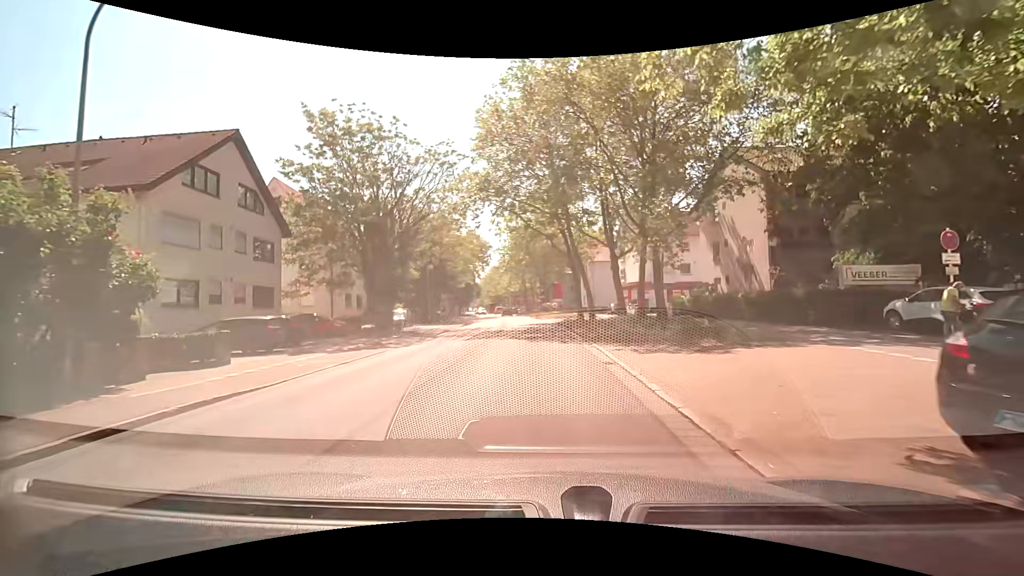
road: secondary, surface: asphalt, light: Day
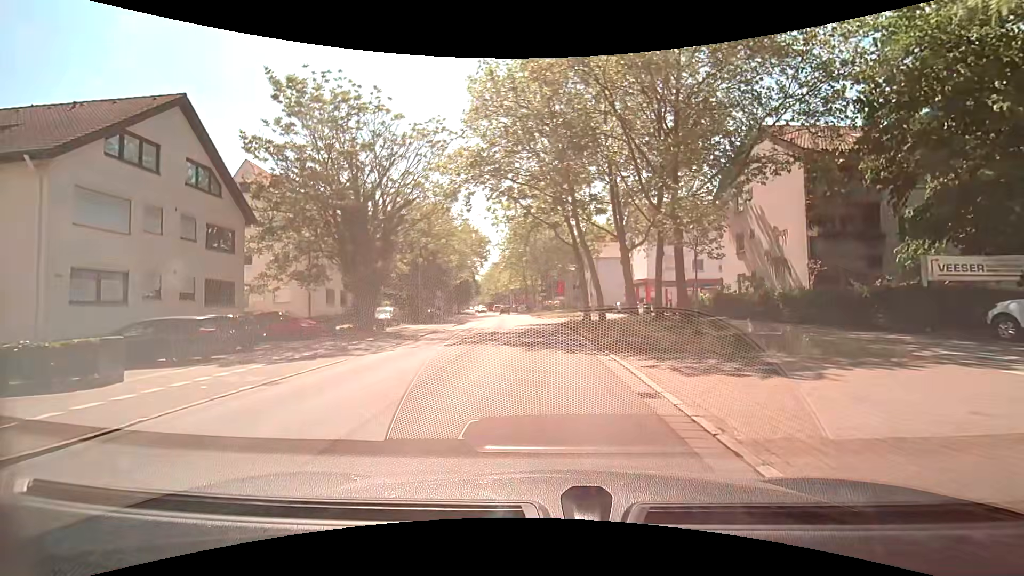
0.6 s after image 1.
(+0.1, +4.2) m; 0°
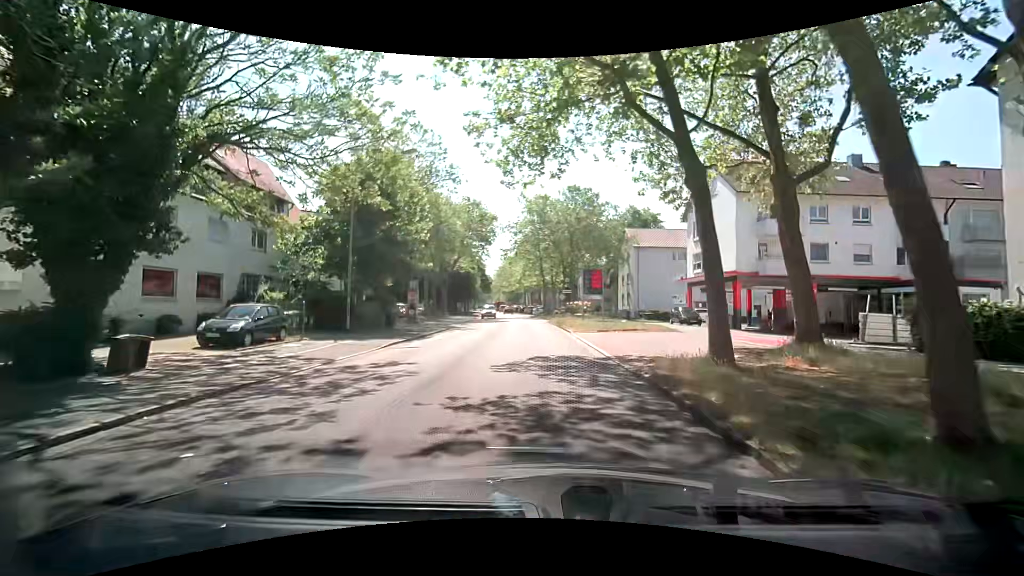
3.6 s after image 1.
(0.0, +20.3) m; -1°
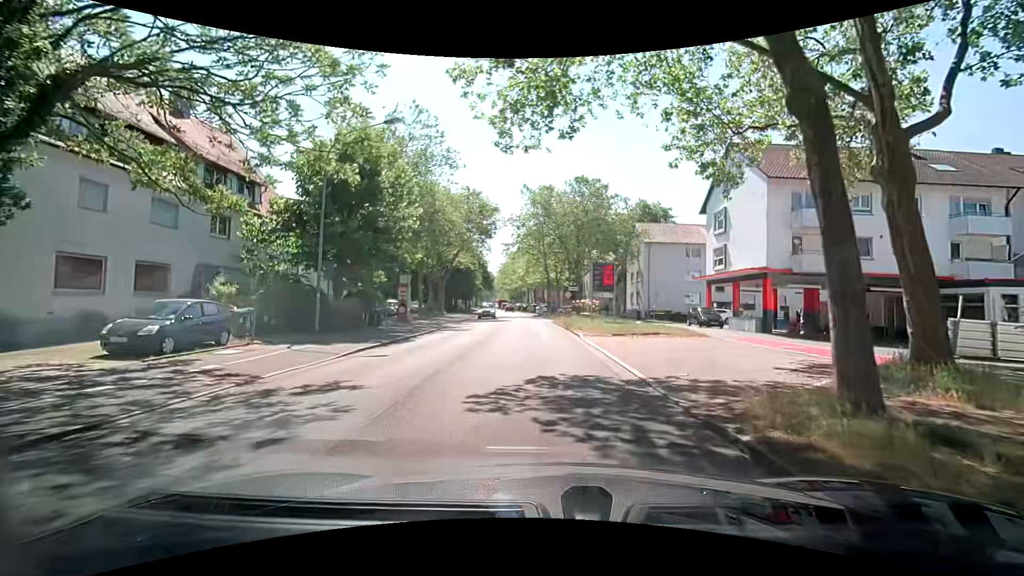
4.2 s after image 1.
(0.0, +4.0) m; 0°
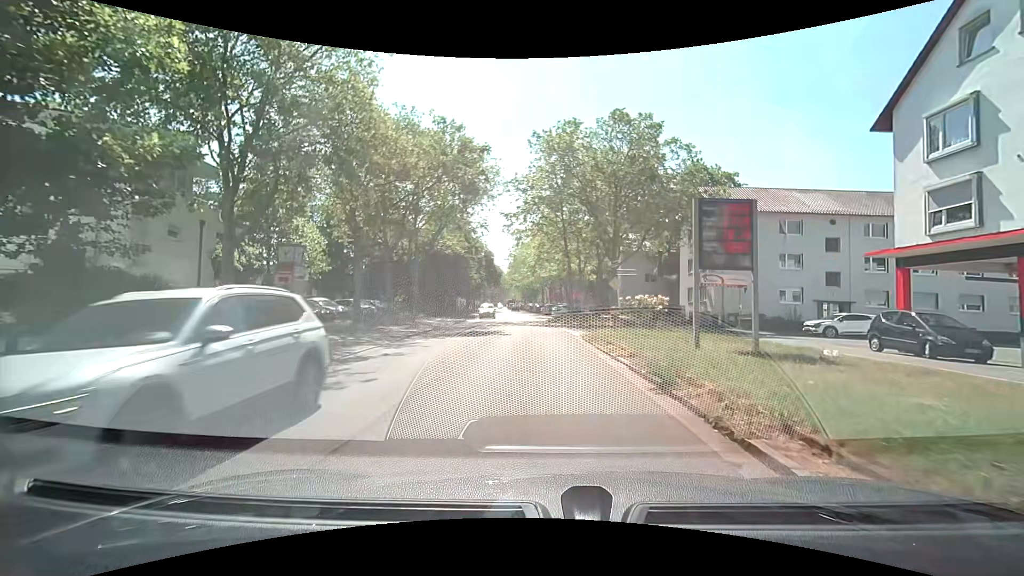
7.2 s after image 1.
(-0.3, +20.0) m; -2°
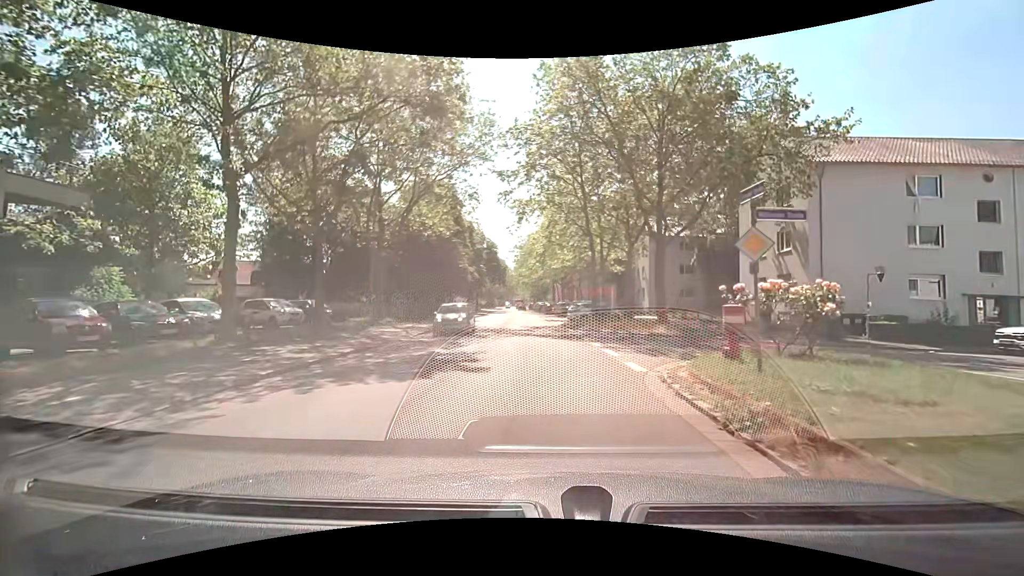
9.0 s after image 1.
(-0.1, +12.7) m; -1°
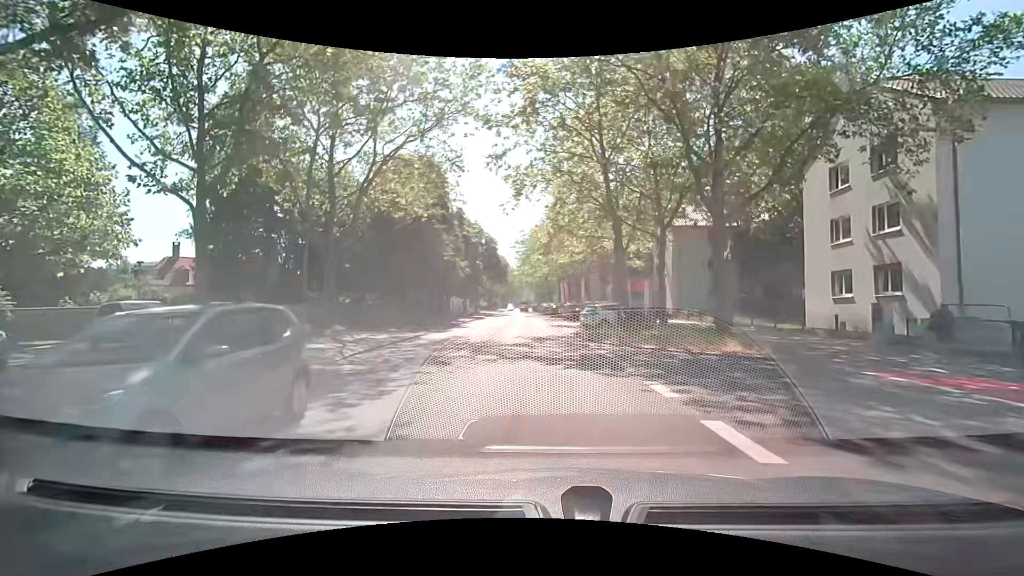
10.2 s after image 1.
(0.0, +8.5) m; 0°
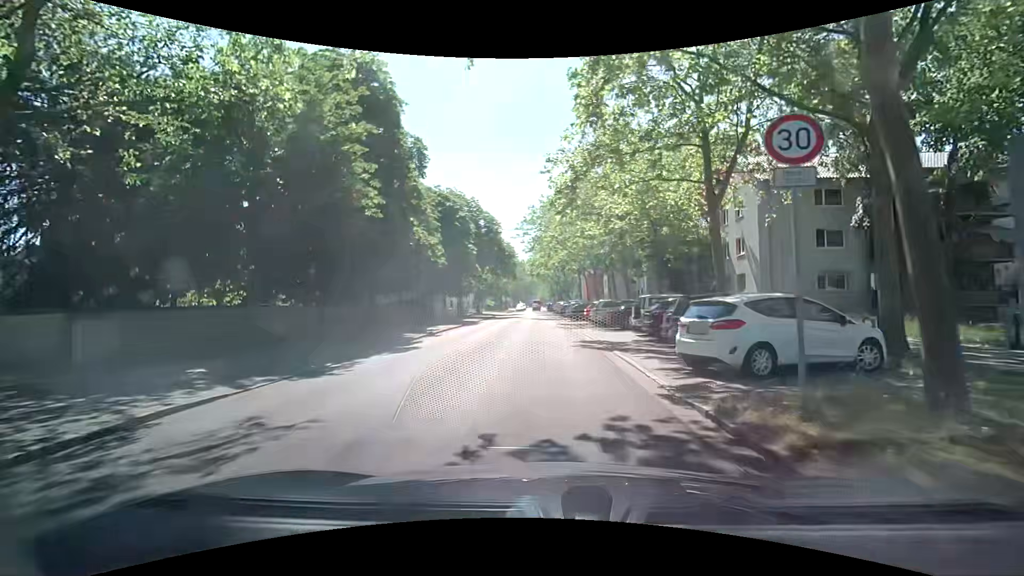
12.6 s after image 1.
(-0.4, +17.1) m; -2°
(0, +10) (0, +20) (-1, +30) (0, +40) (-1, +50) (-1, +60) (-1, +70) (-2, +80) (-2, +90) (-2, +100) m
